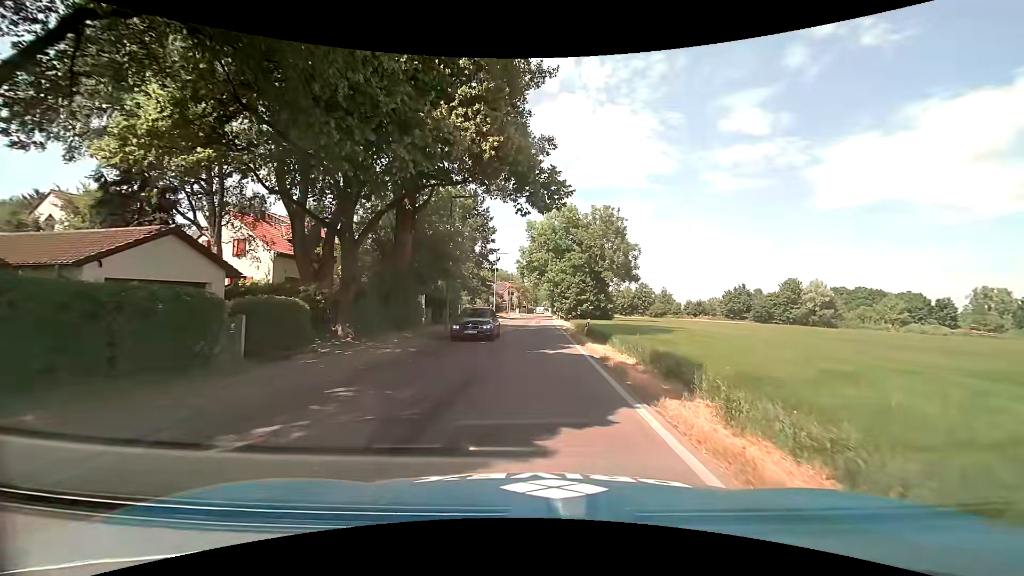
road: tertiary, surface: asphalt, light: Day
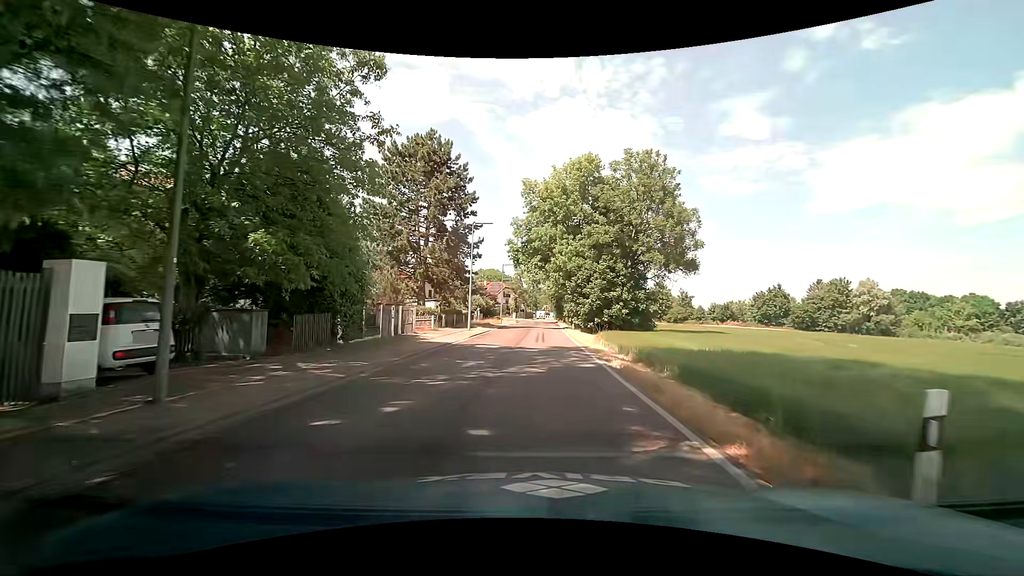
(0.0, +23.4) m; -1°
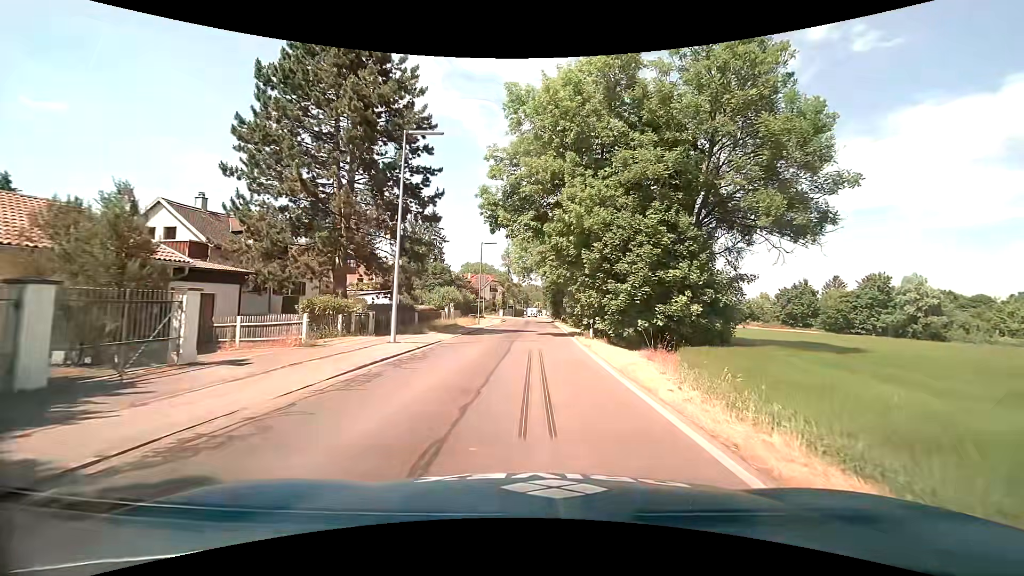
(+0.5, +18.7) m; +2°
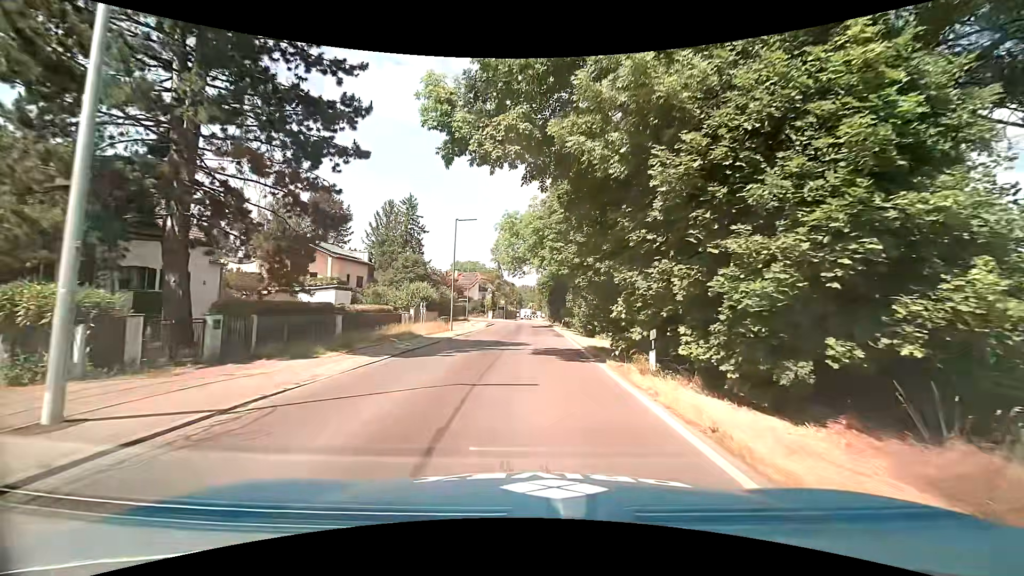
(0.0, +13.4) m; 0°
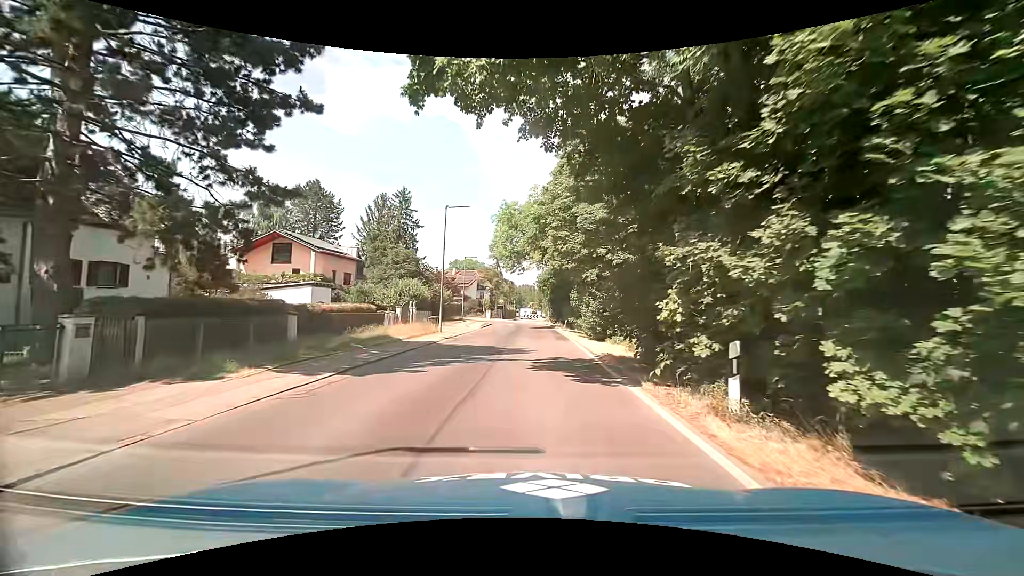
(0.0, +4.4) m; 0°
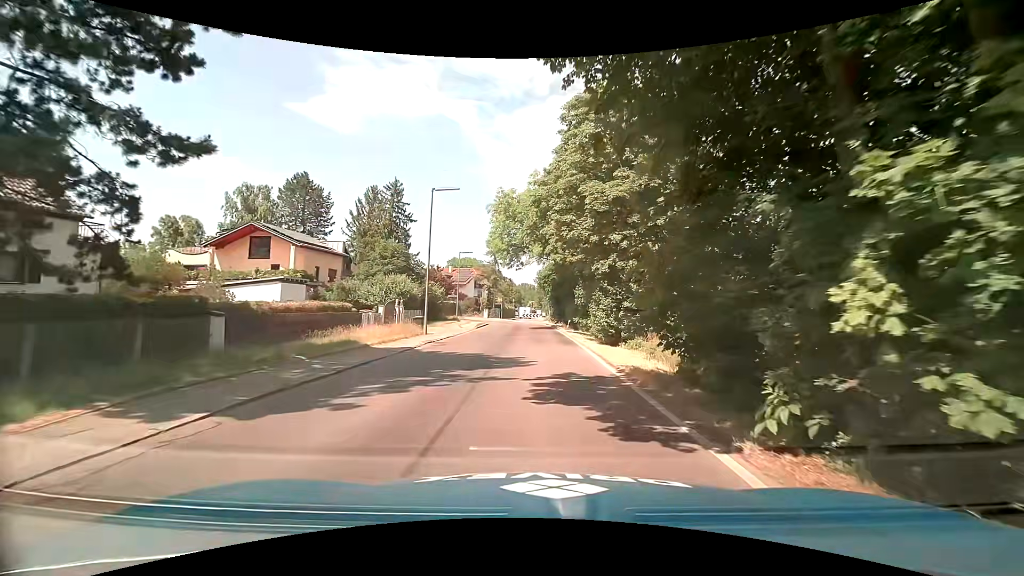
(0.0, +4.3) m; -1°
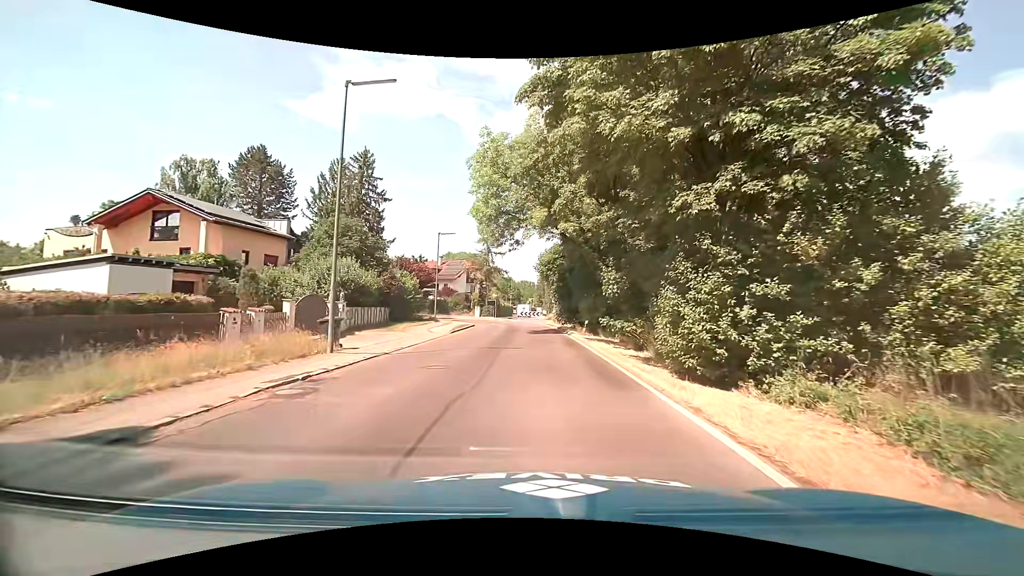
(+0.1, +13.0) m; +1°
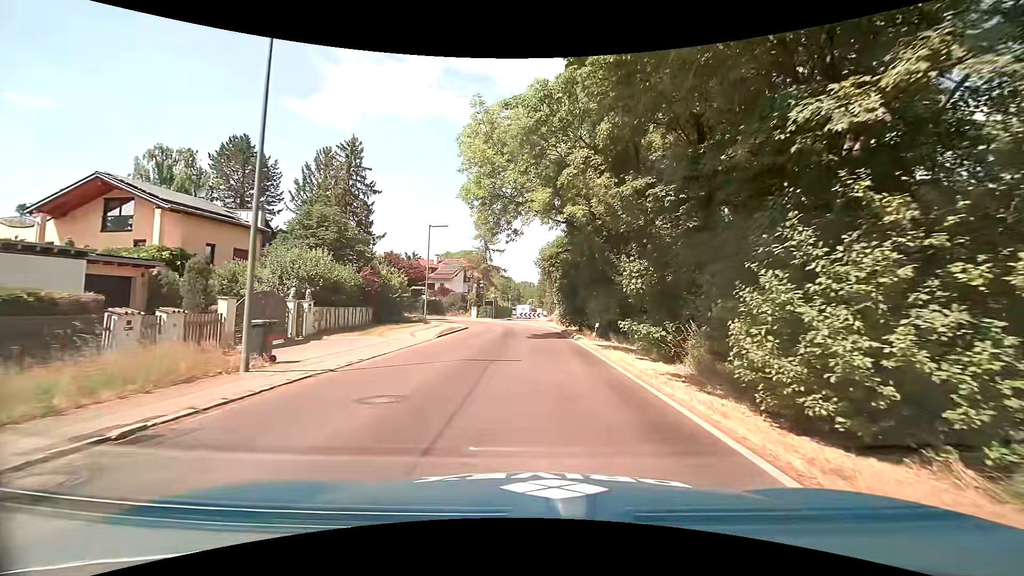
(0.0, +4.4) m; -1°
(0, +10) (0, +20) (0, +30) (0, +40) (-2, +50) (-7, +59) (-15, +65) (-23, +70) (-32, +75) (-41, +79) m
